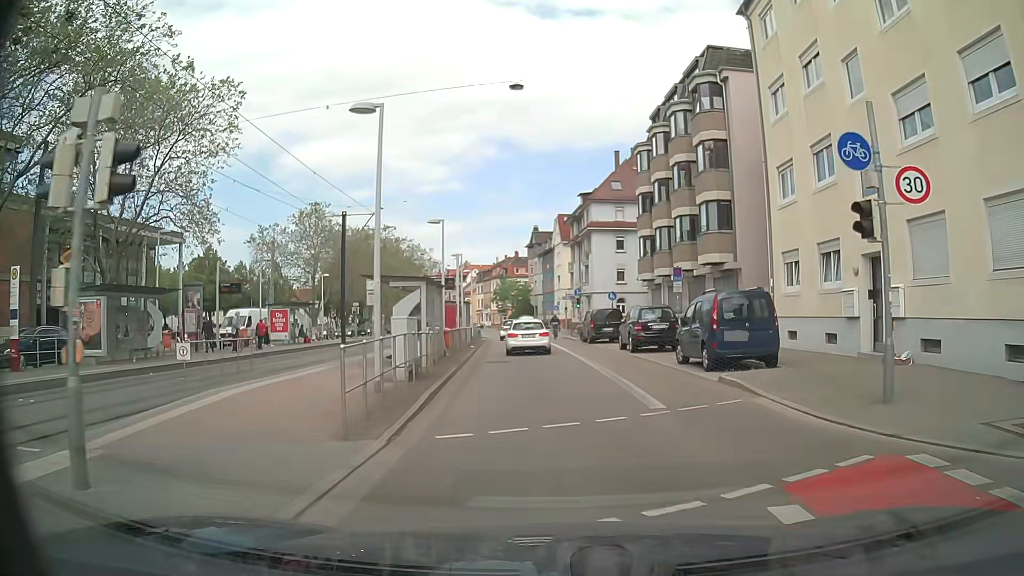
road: secondary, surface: asphalt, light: Day
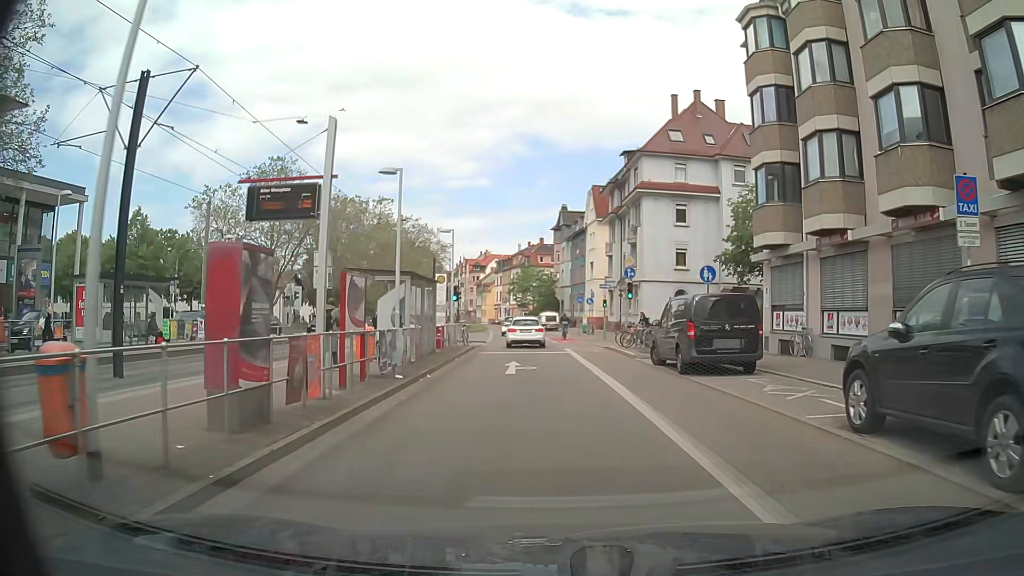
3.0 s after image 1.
(-0.3, +20.8) m; -1°
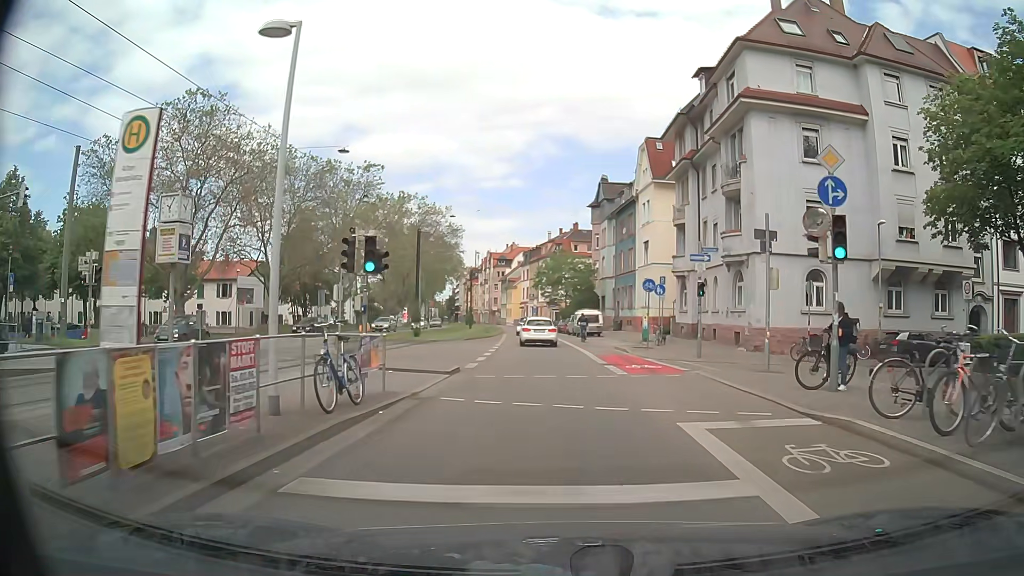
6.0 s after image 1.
(-0.8, +21.9) m; -3°
(0, +10) (0, +20) (-1, +30) (-1, +40) (-1, +50) (-2, +60) (-3, +70) (-4, +80) (-5, +90) (-6, +100) m
